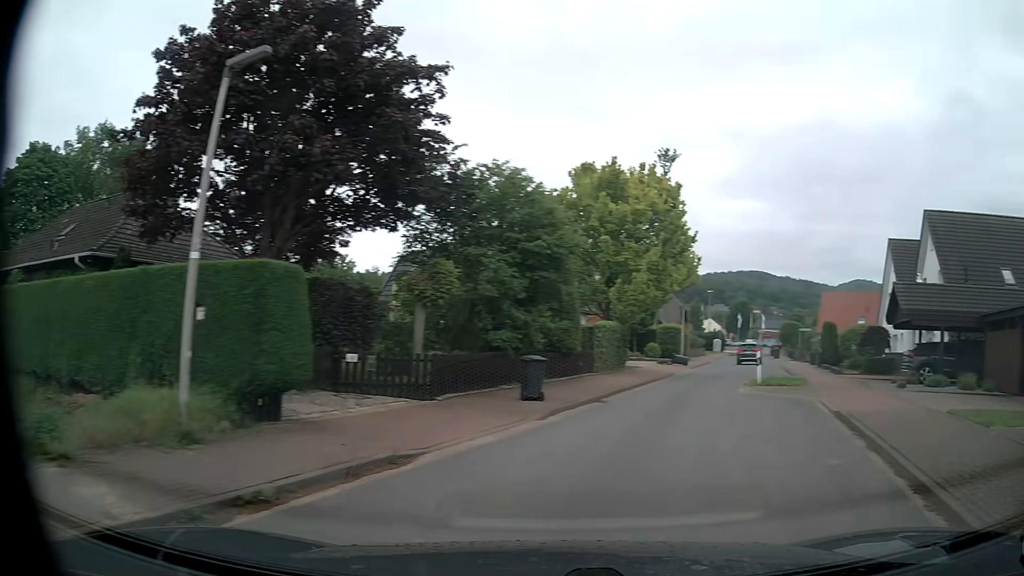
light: Day
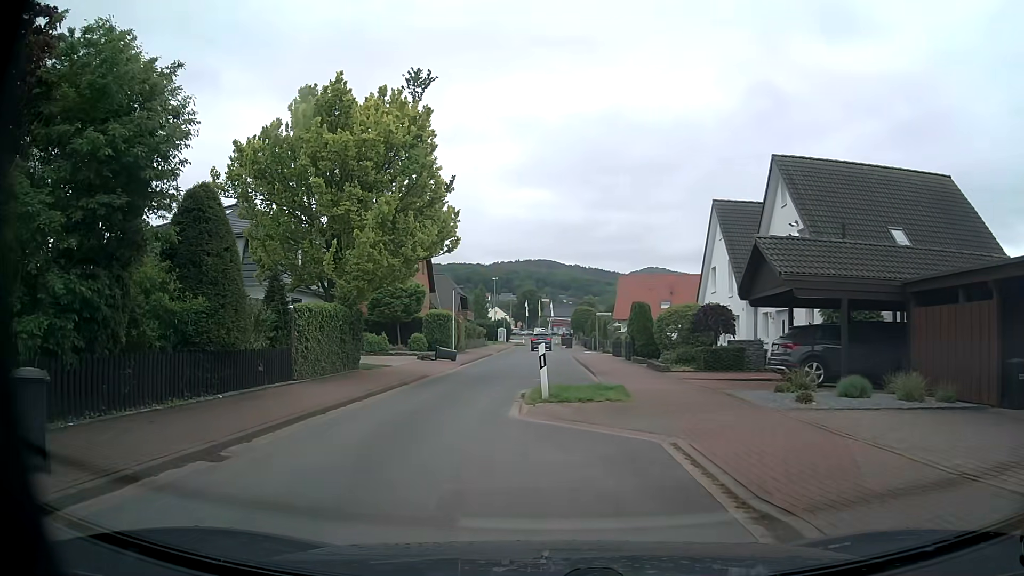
(+2.5, +8.9) m; +19°
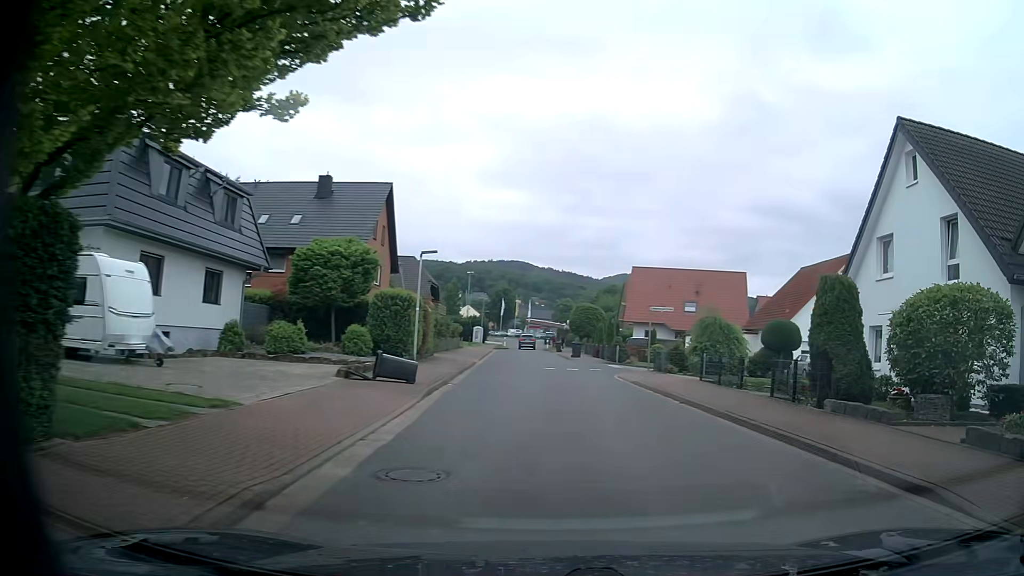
(-2.4, +17.4) m; +2°
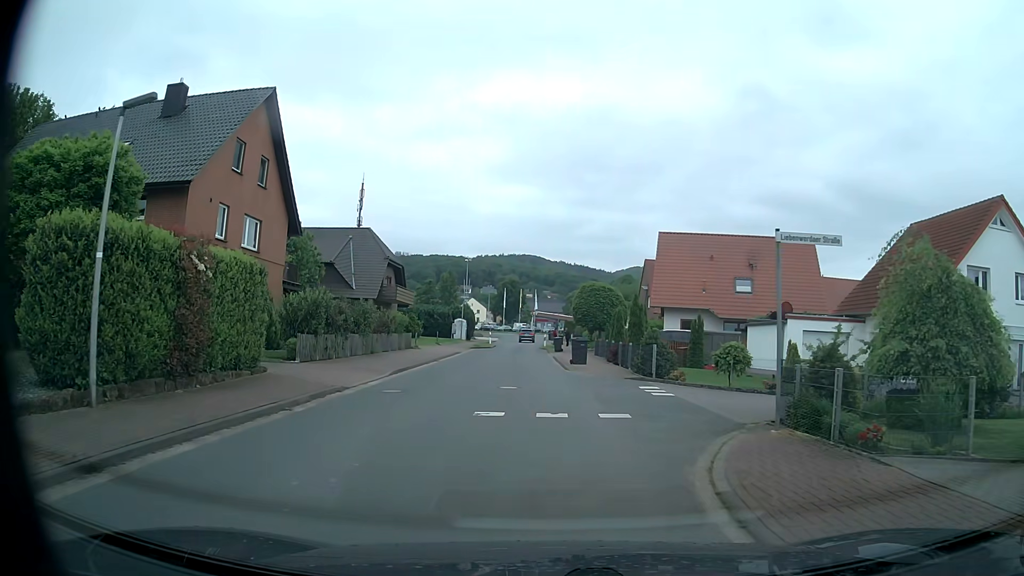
(+1.4, +18.8) m; -1°
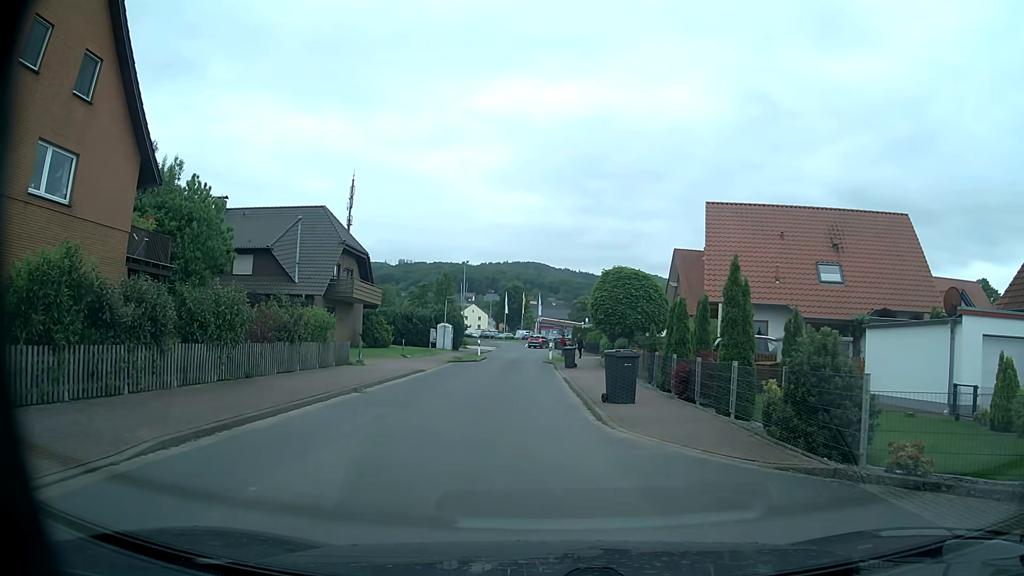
(-0.2, +13.6) m; -1°
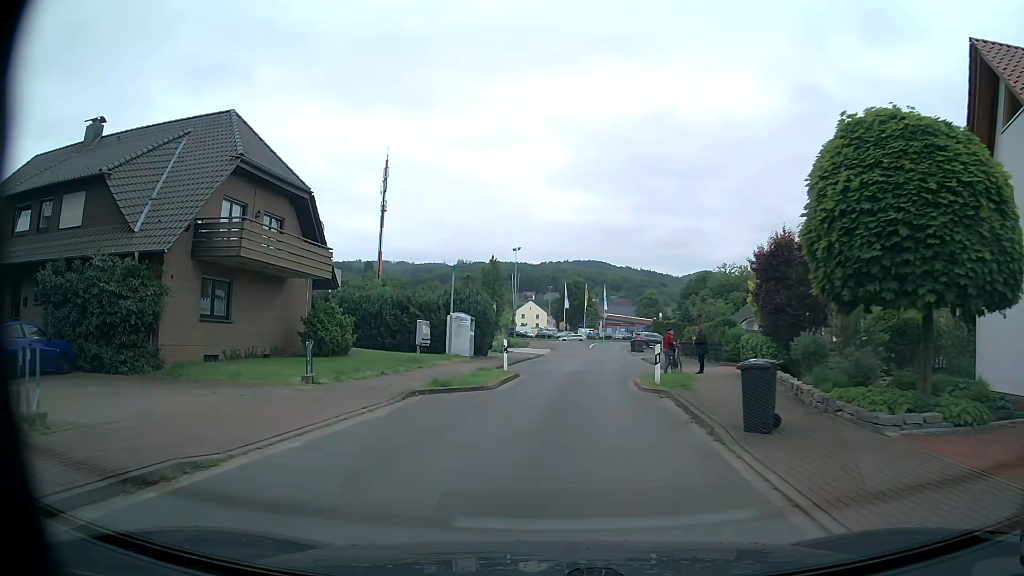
(-0.8, +22.0) m; -5°
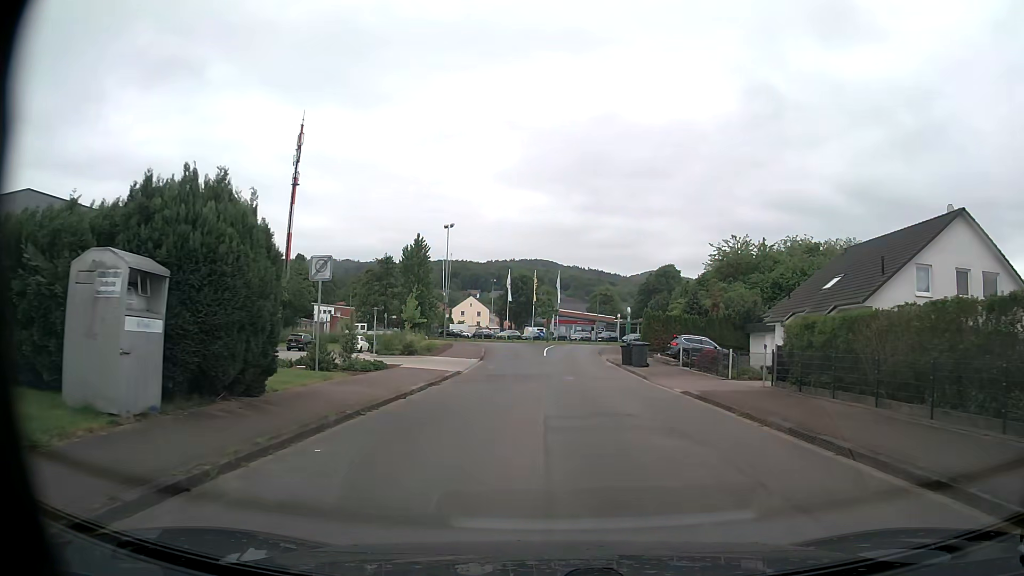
(+0.9, +25.4) m; +5°
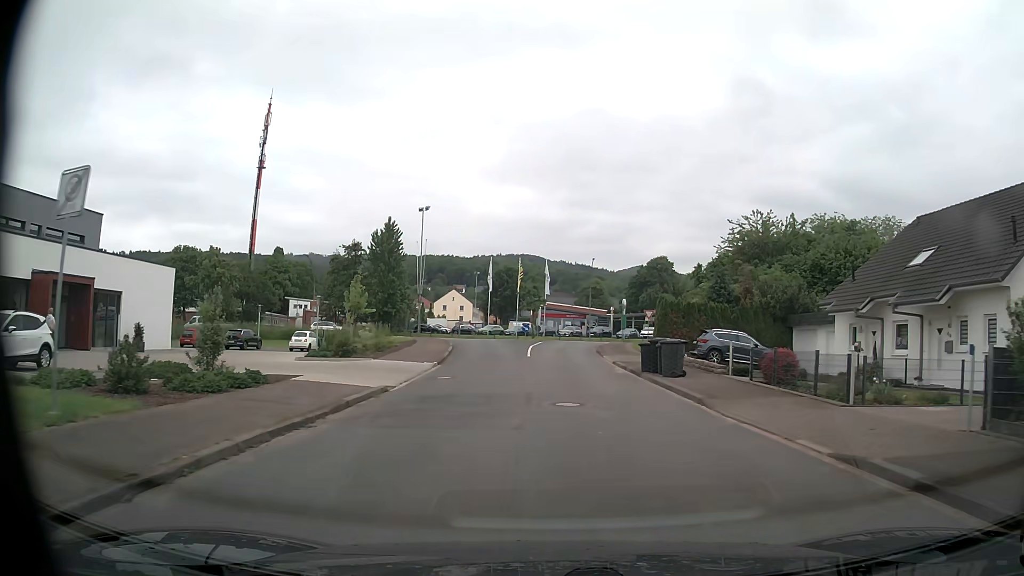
(+0.1, +10.2) m; +1°
(0, +10) (0, +20) (0, +30) (+1, +40) (+1, +50) (+2, +60) (0, +70) (-8, +75) (-18, +76) (-28, +77) m
